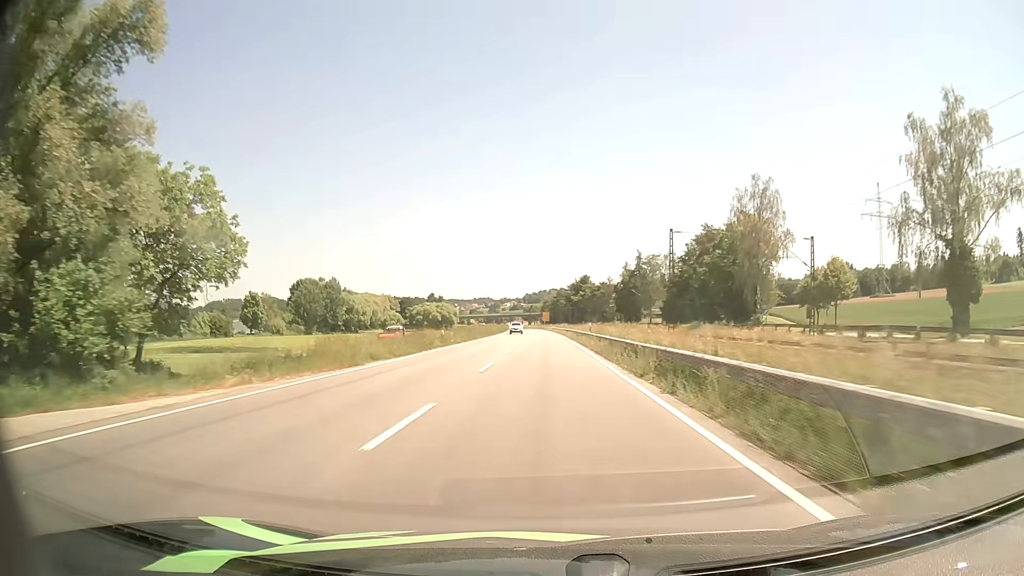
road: primary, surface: asphalt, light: Day
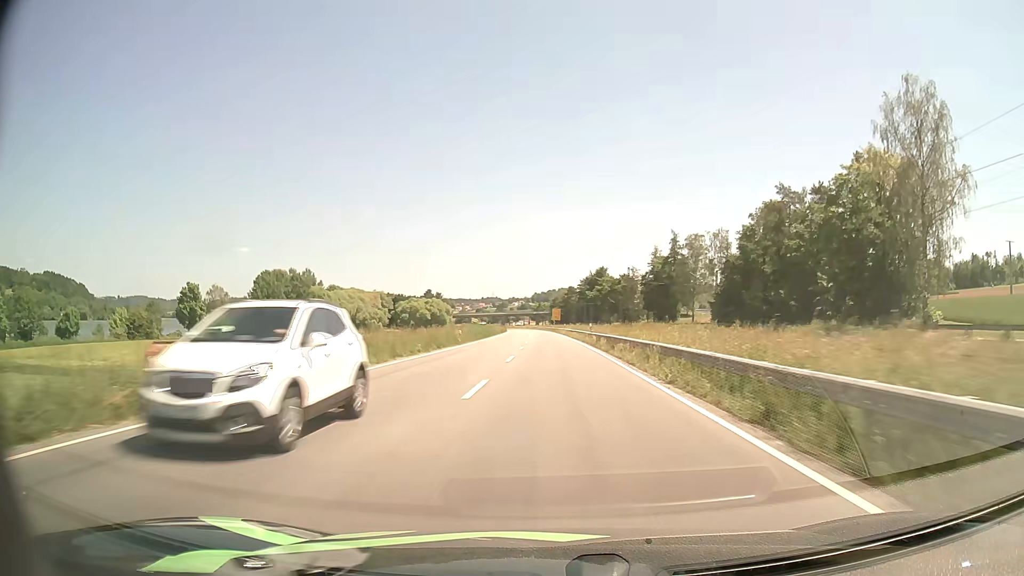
(-0.4, +43.5) m; -1°
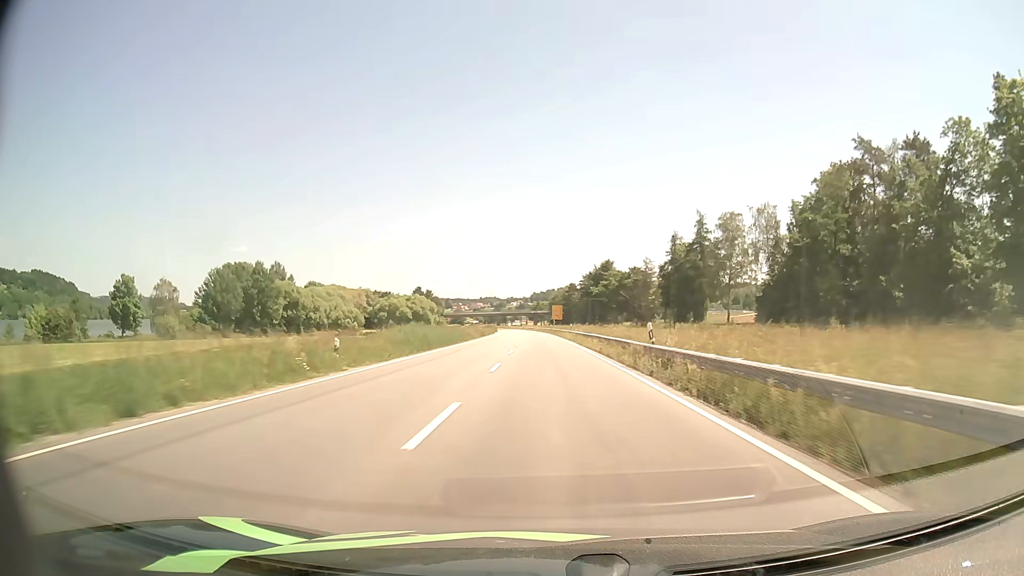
(+0.1, +29.0) m; 0°
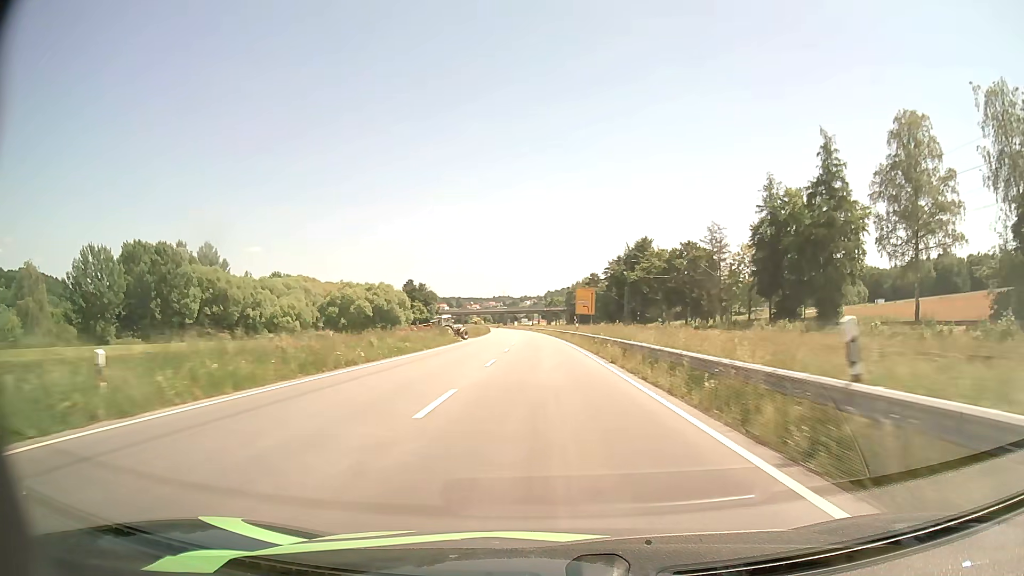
(-0.5, +58.1) m; -1°
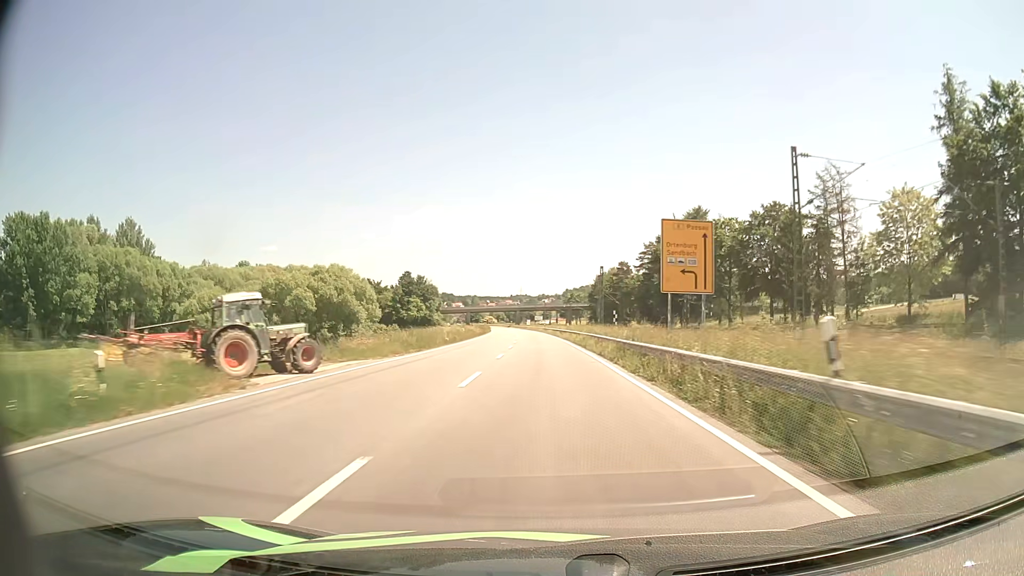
(-0.6, +43.5) m; -2°
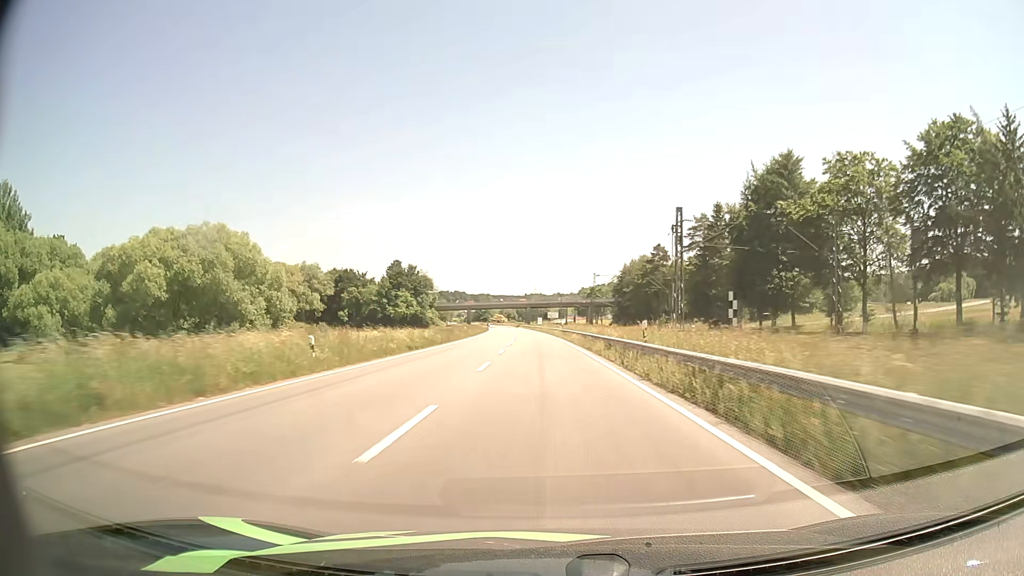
(-0.5, +43.2) m; -1°
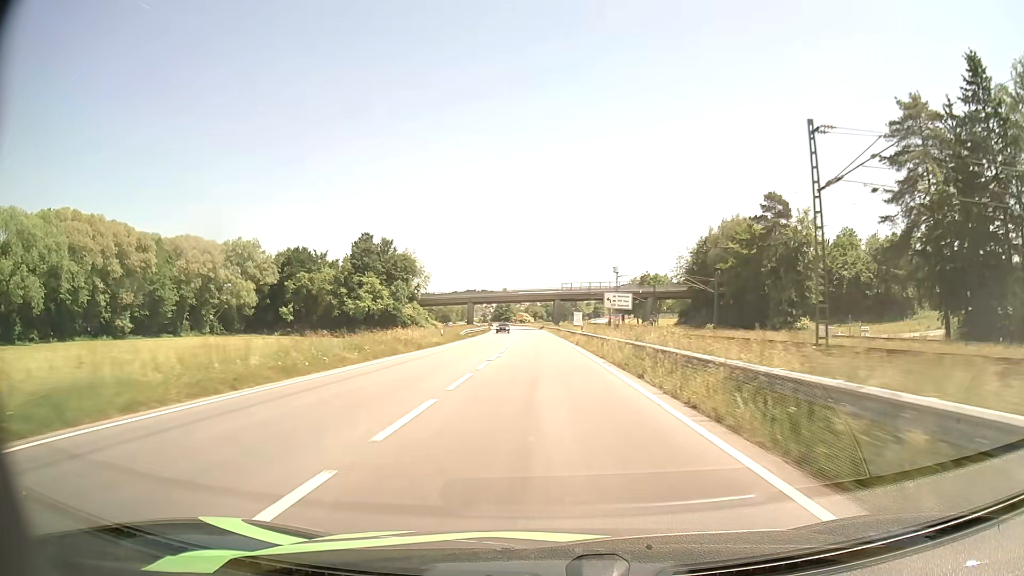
(-1.5, +70.4) m; -3°
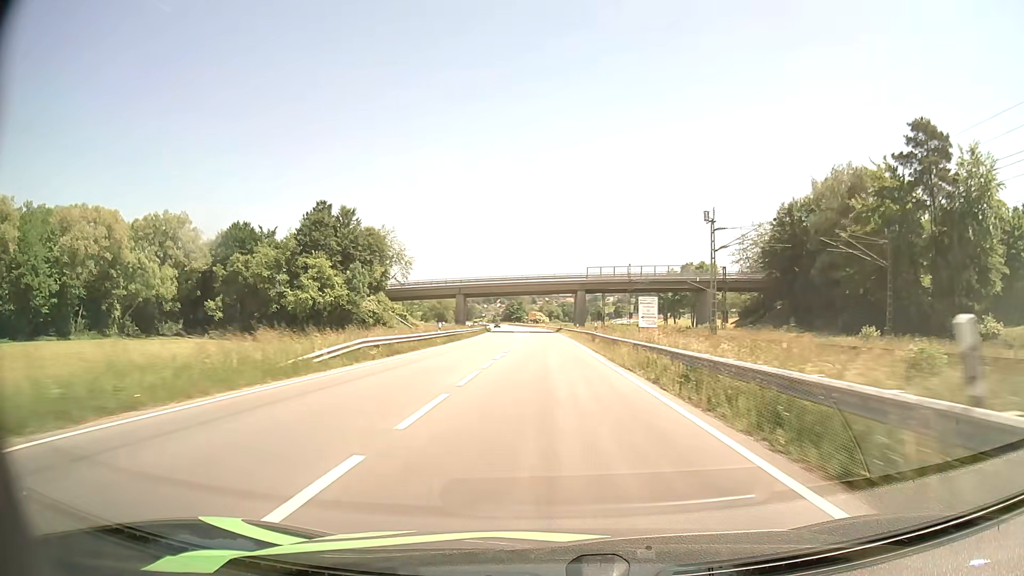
(-0.6, +41.3) m; -1°
(0, +10) (0, +20) (0, +30) (0, +40) (0, +50) (-1, +60) (-1, +70) (-1, +80) (-1, +90) (-1, +100) m
